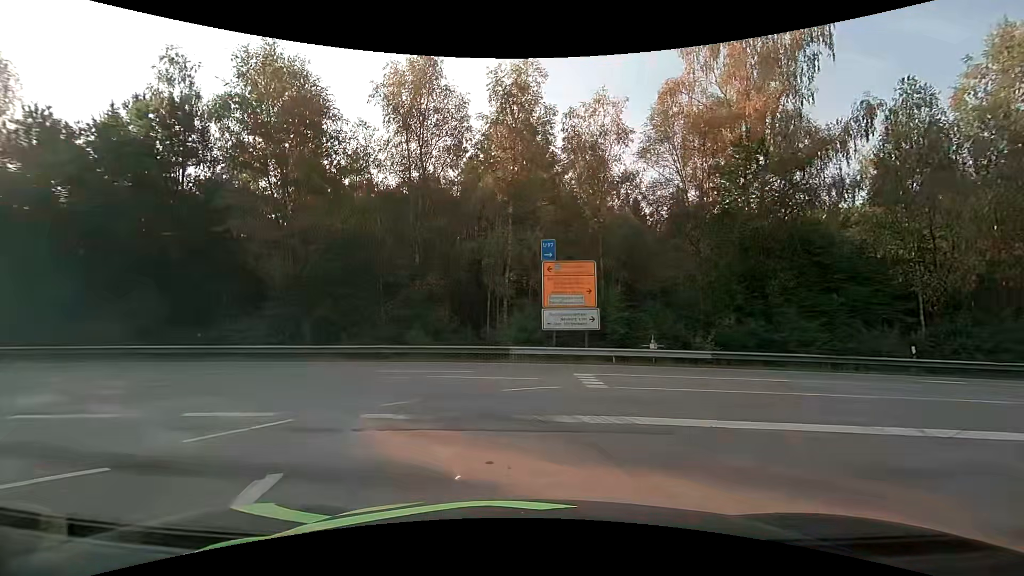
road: motorway_link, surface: asphalt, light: Day
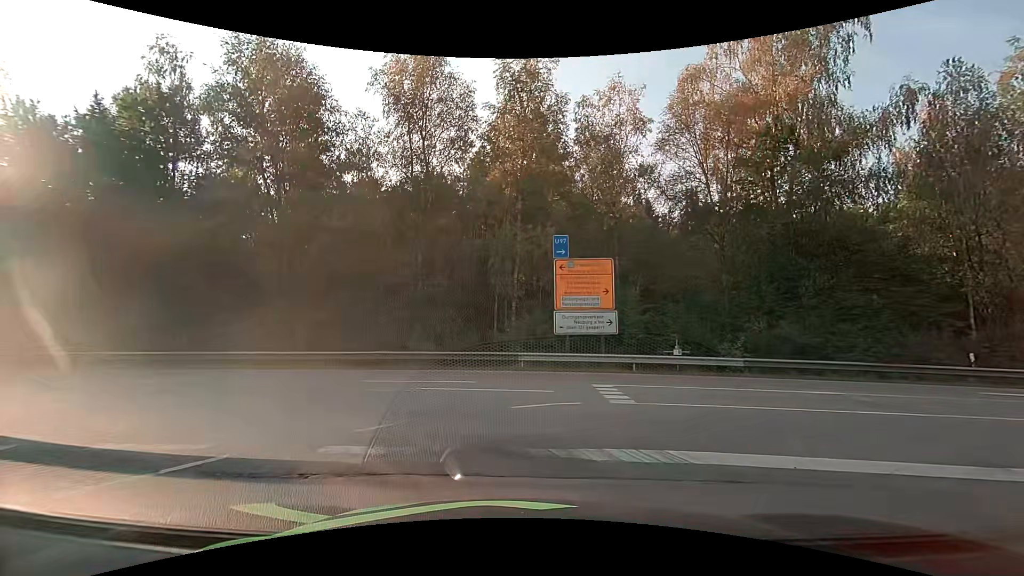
(0.0, +1.6) m; -2°
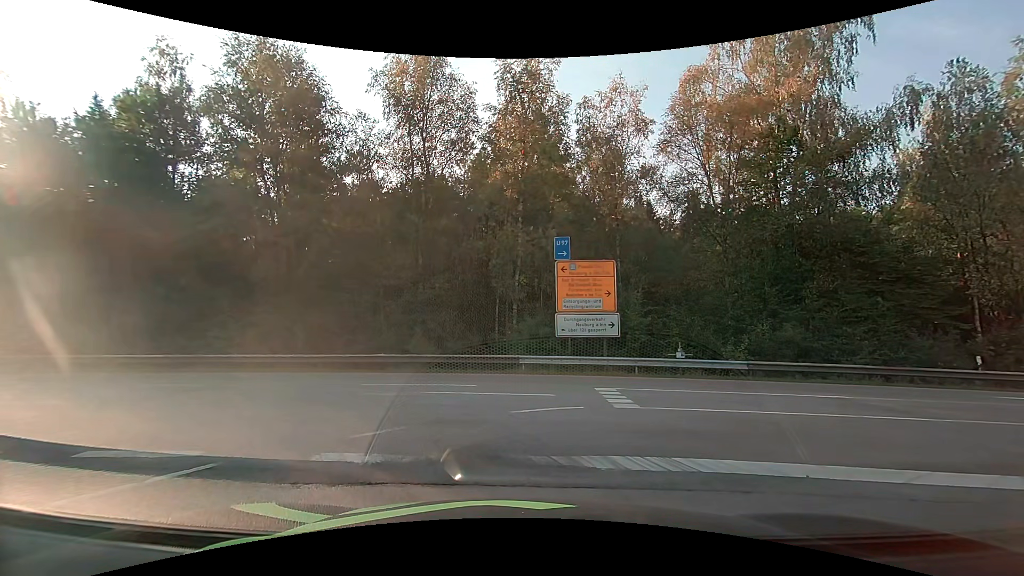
(0.0, +0.3) m; 0°
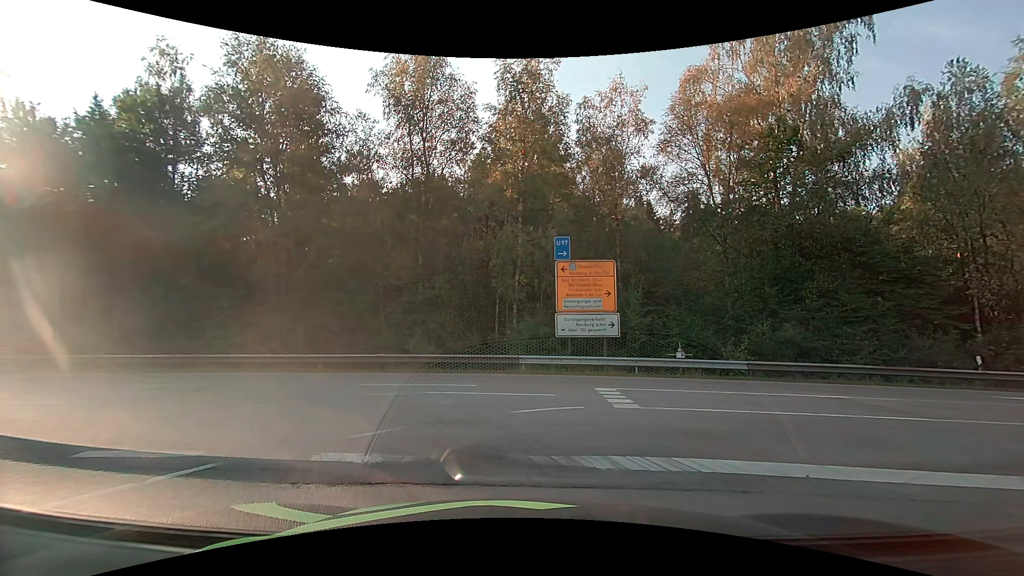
(0.0, 0.0) m; 0°
